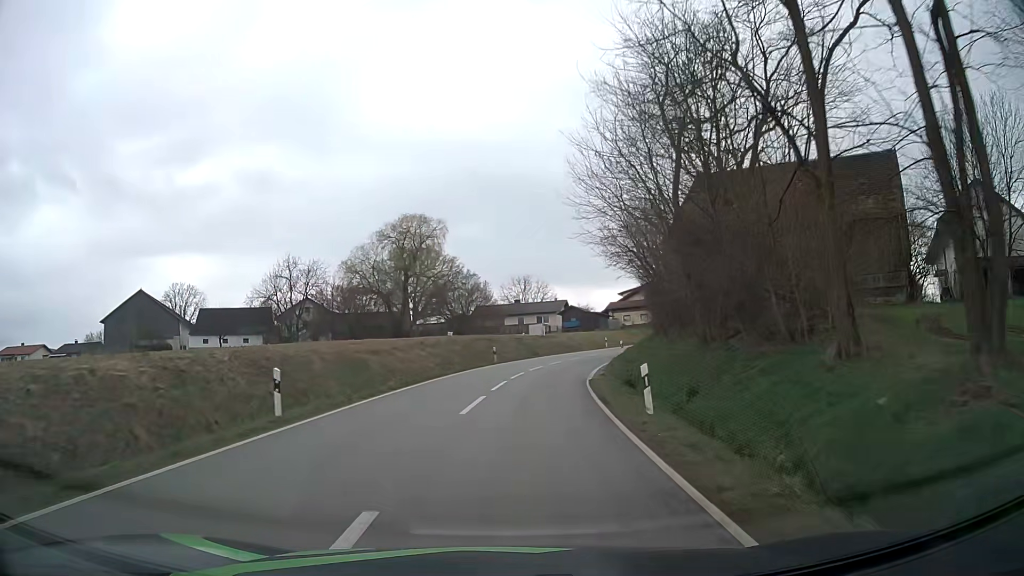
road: tertiary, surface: asphalt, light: Day
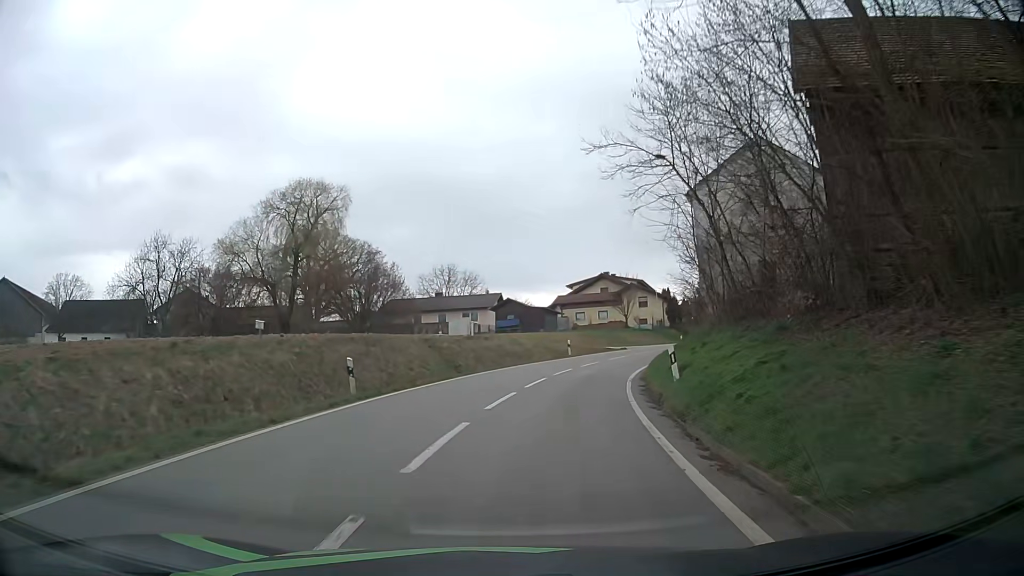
(+1.1, +23.8) m; +6°
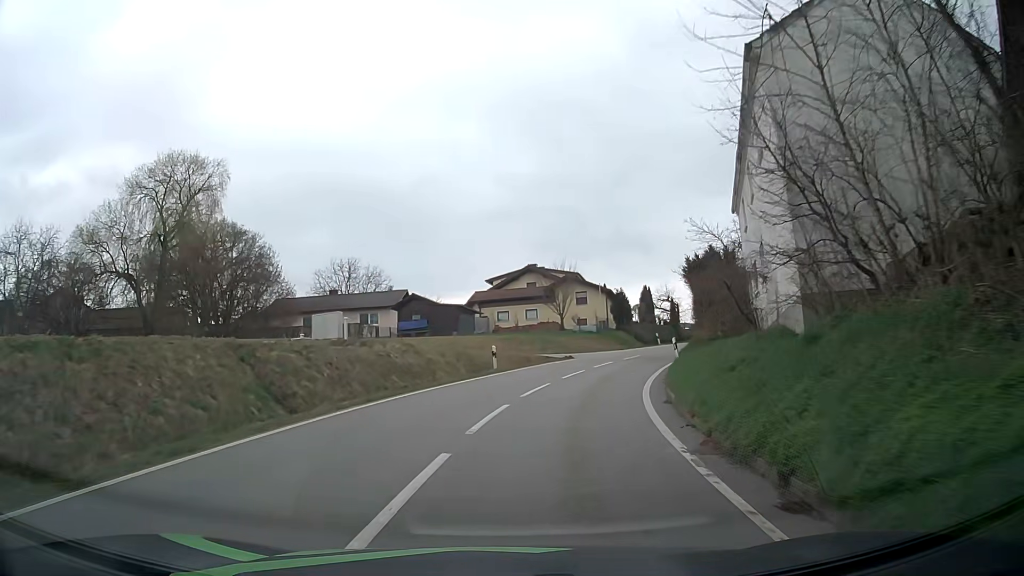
(+0.9, +15.0) m; +7°
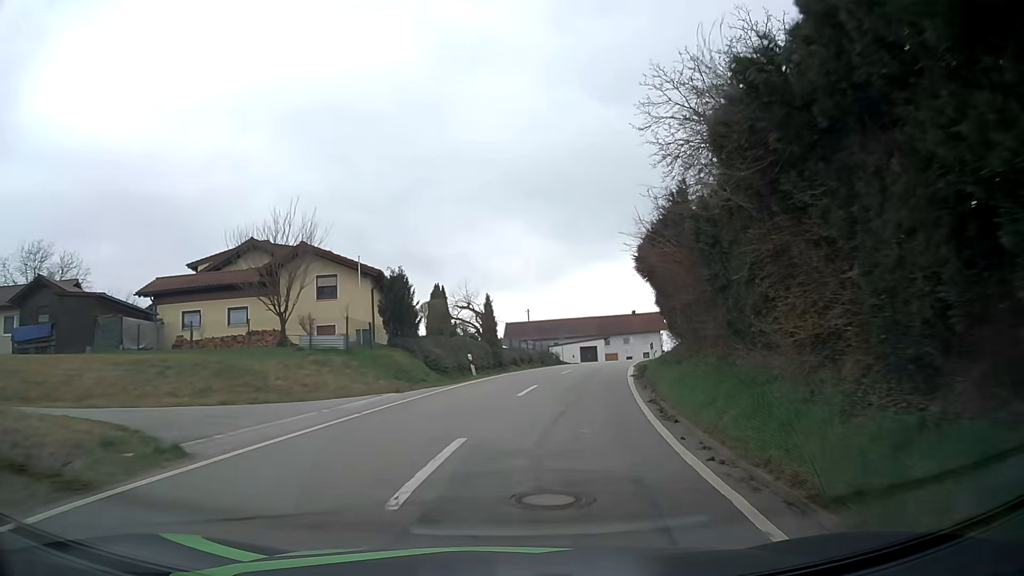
(+4.6, +28.4) m; +19°
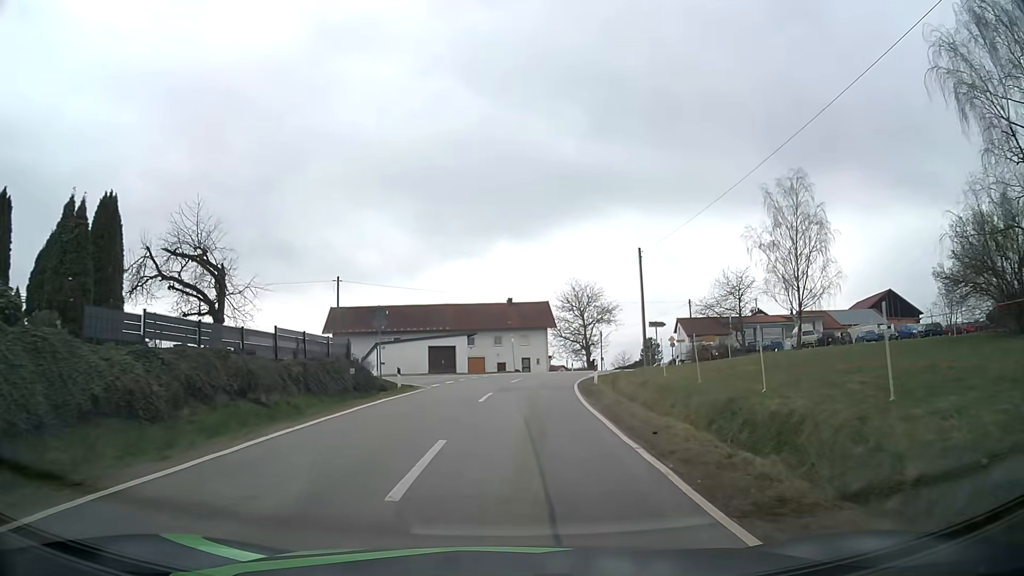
(+4.5, +35.2) m; +12°
